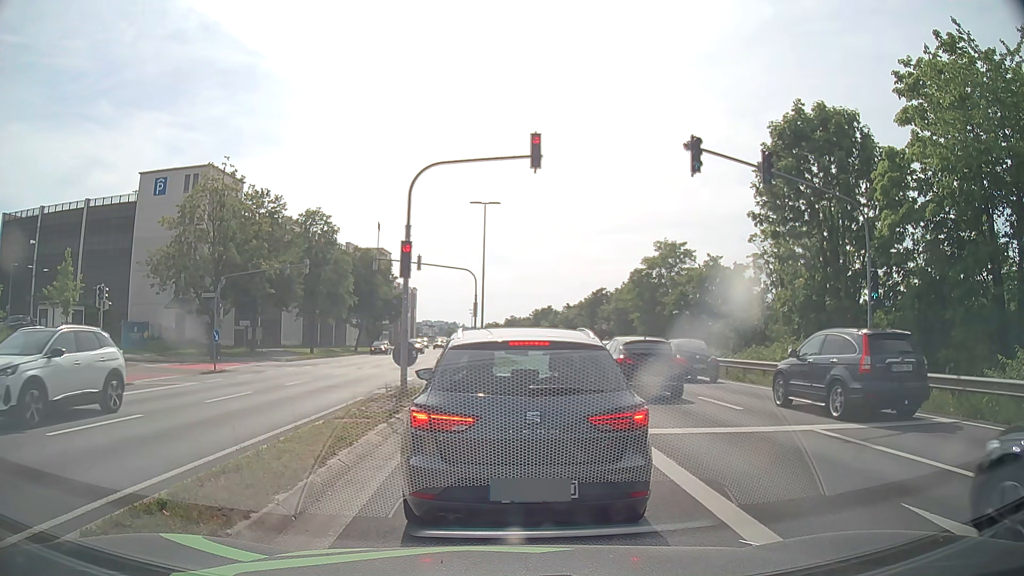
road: primary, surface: asphalt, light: Day
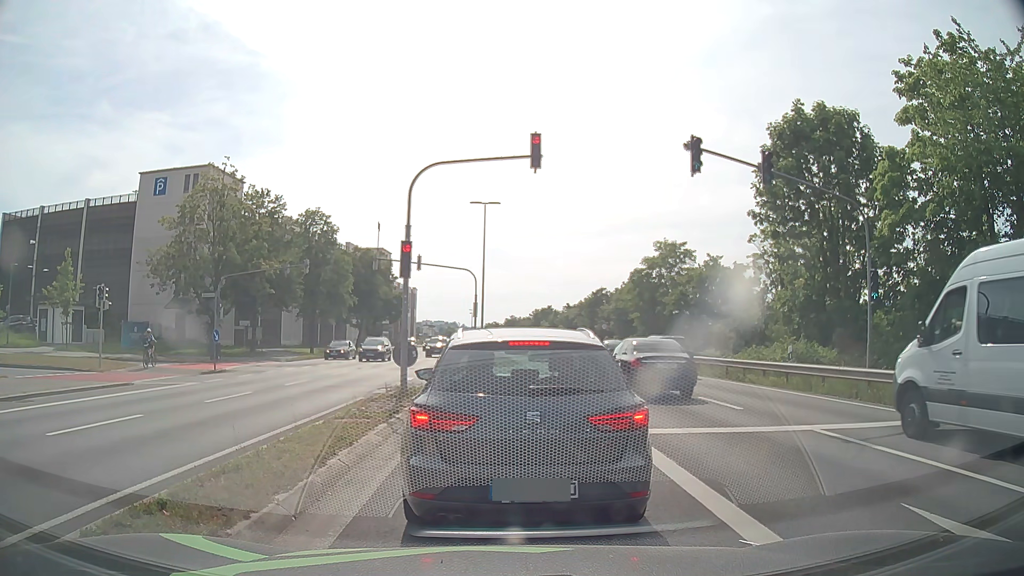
(0.0, 0.0) m; 0°
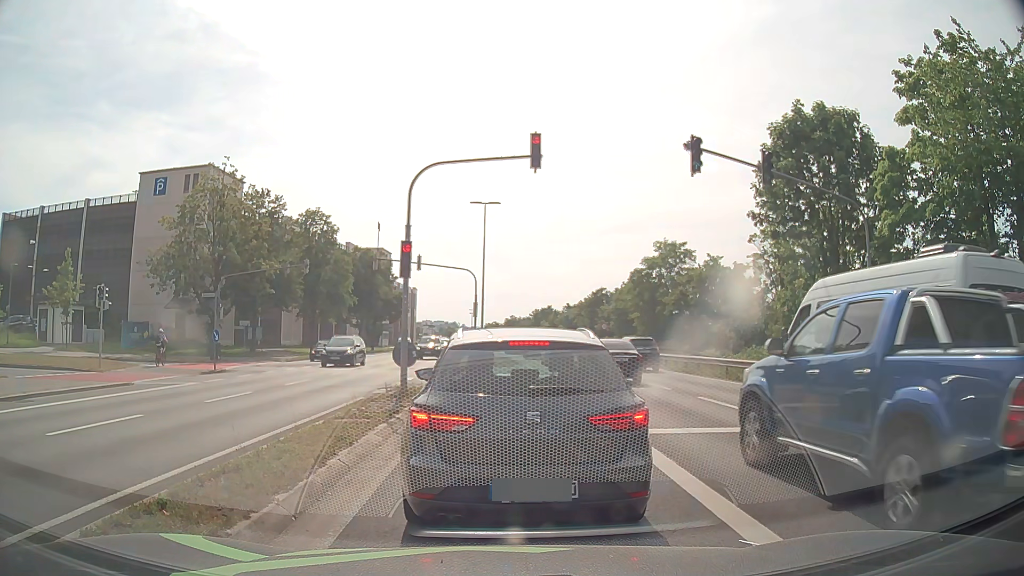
(0.0, 0.0) m; 0°
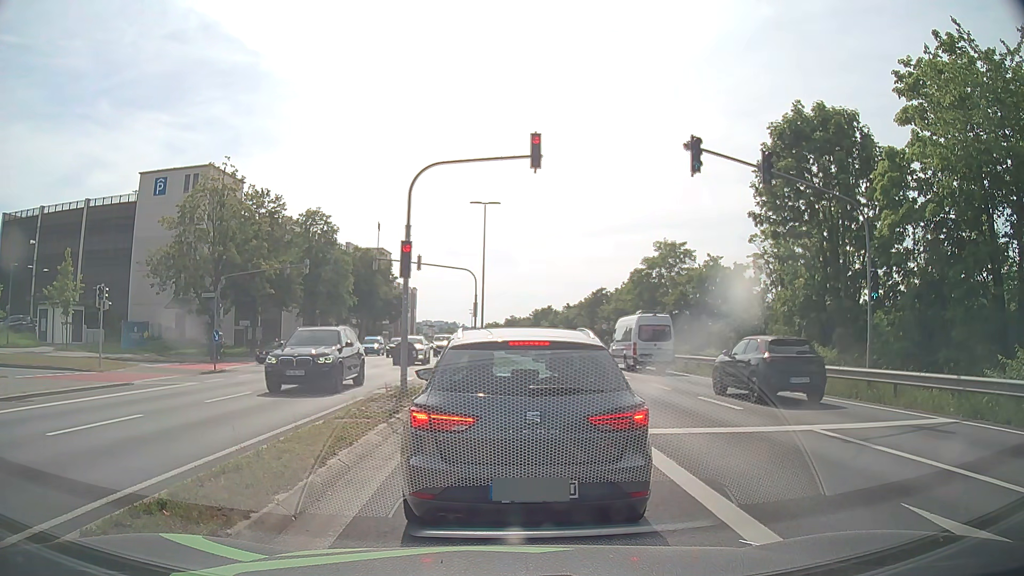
(0.0, 0.0) m; 0°
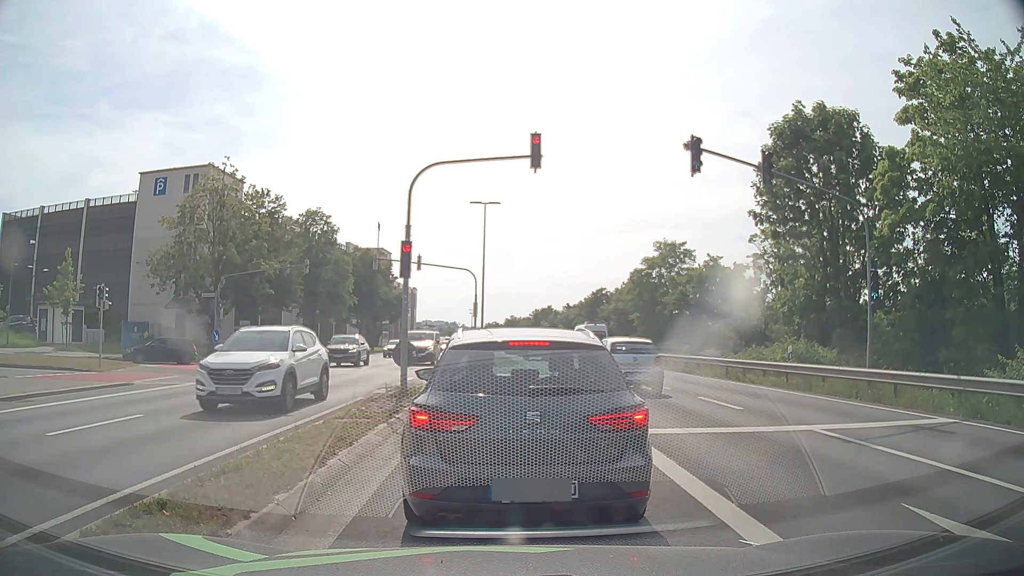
(0.0, 0.0) m; 0°
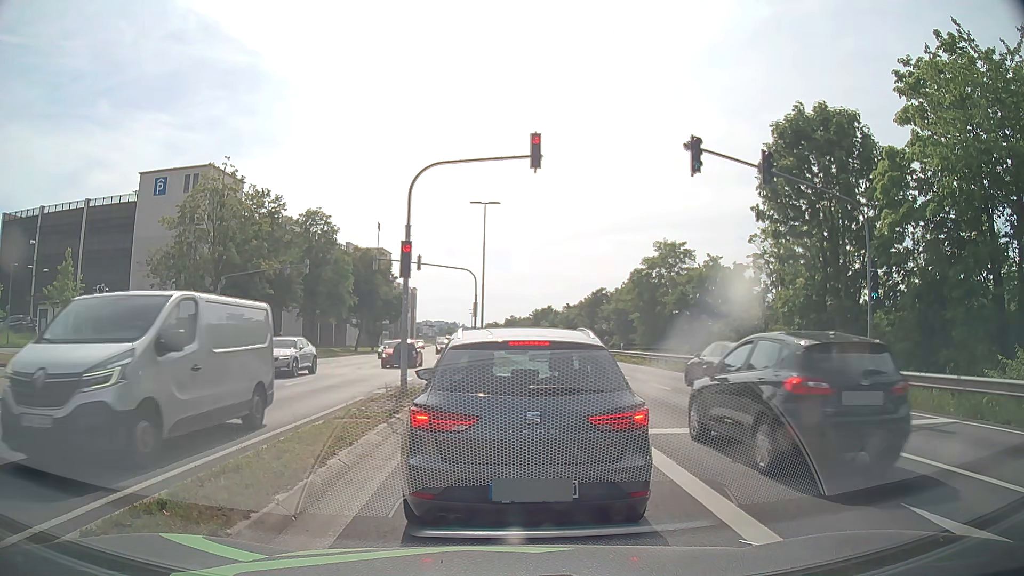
(0.0, 0.0) m; 0°
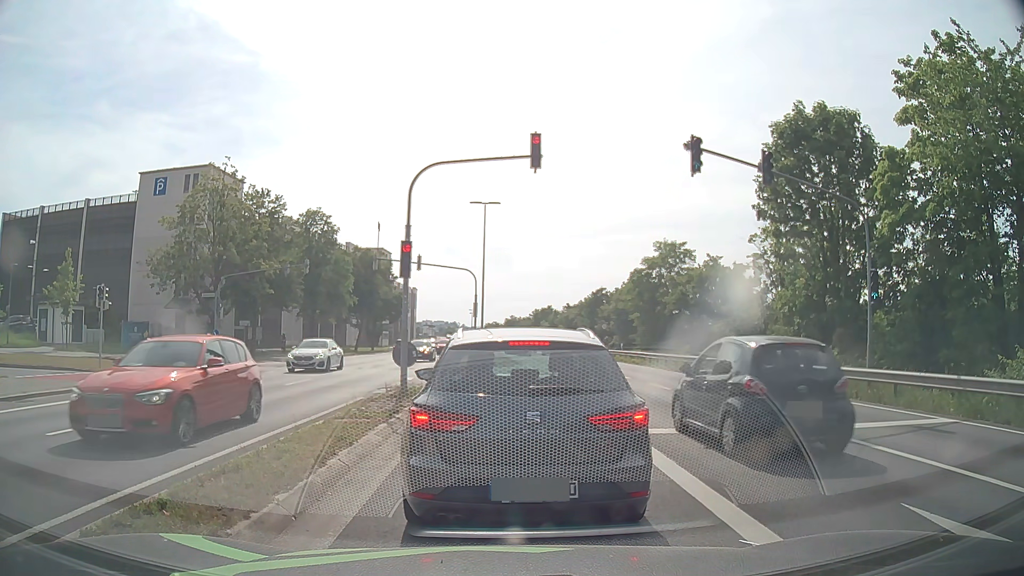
(0.0, 0.0) m; 0°
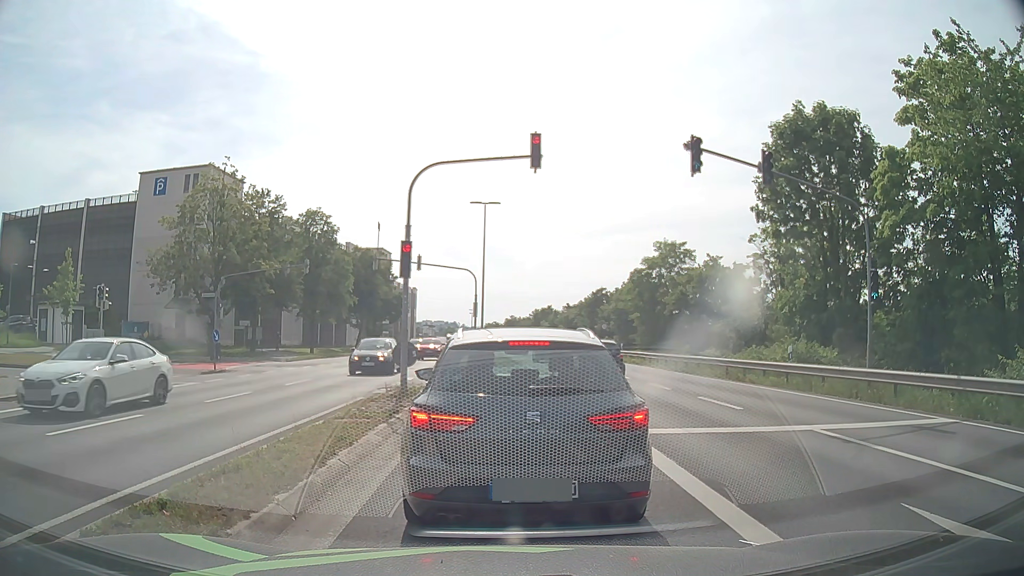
(0.0, 0.0) m; 0°
